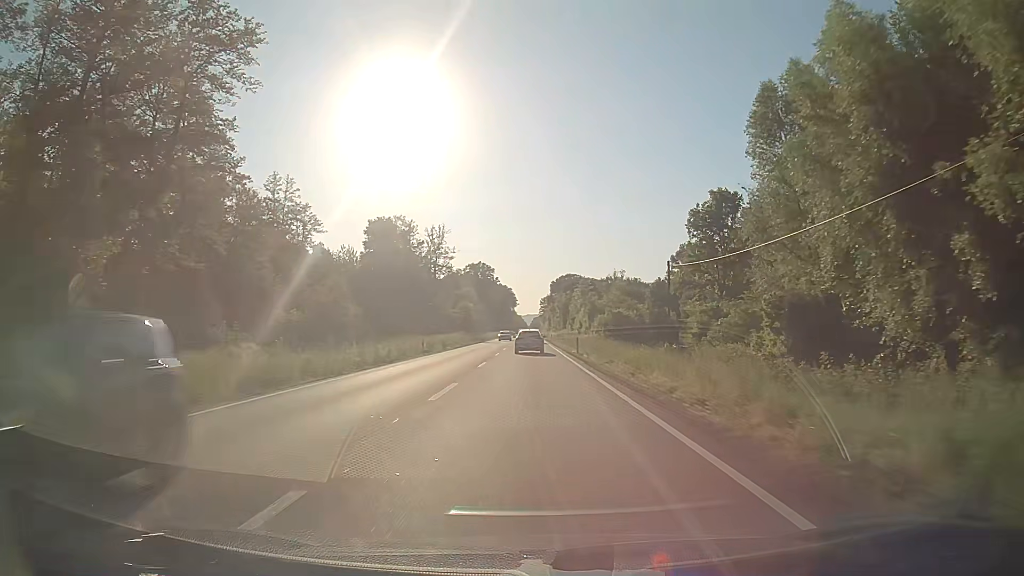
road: primary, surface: asphalt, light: Day
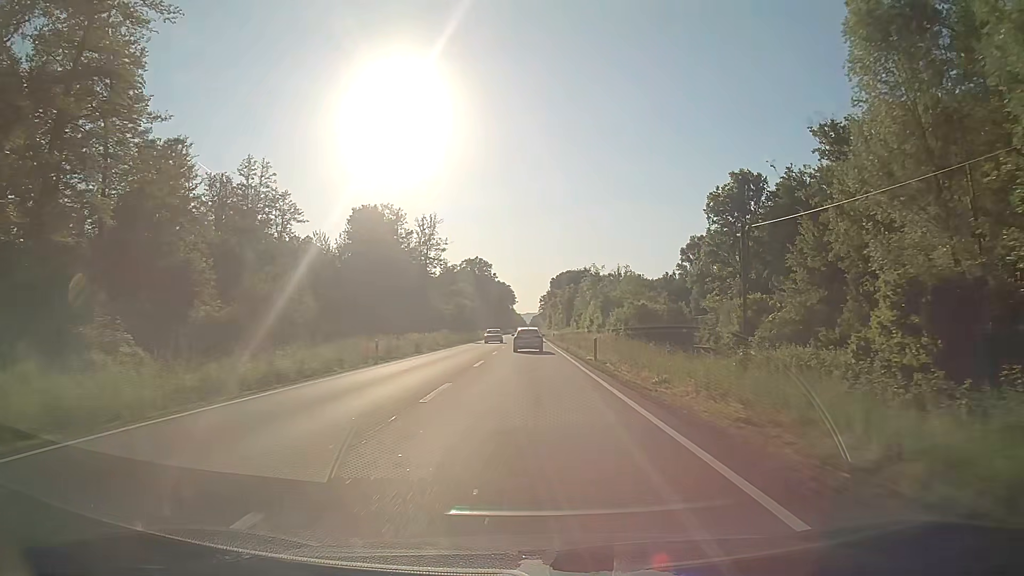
(0.0, +12.7) m; 0°
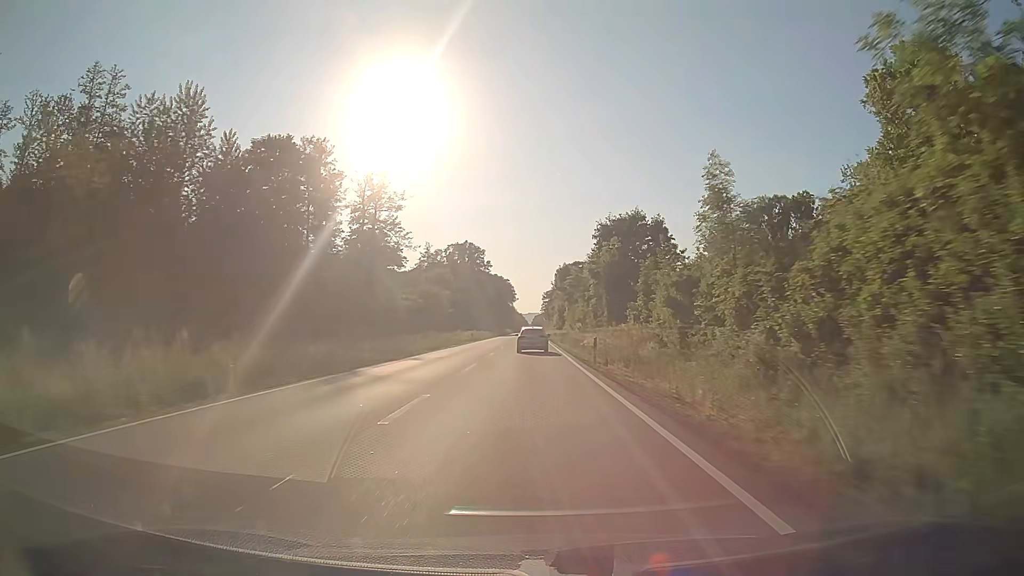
(-0.2, +51.1) m; 0°
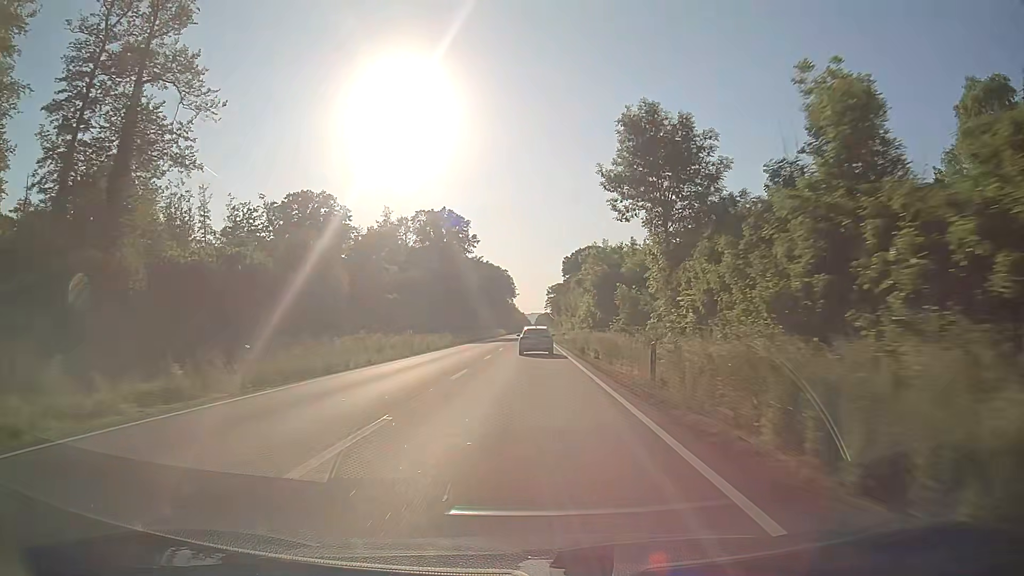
(-0.2, +63.7) m; 0°
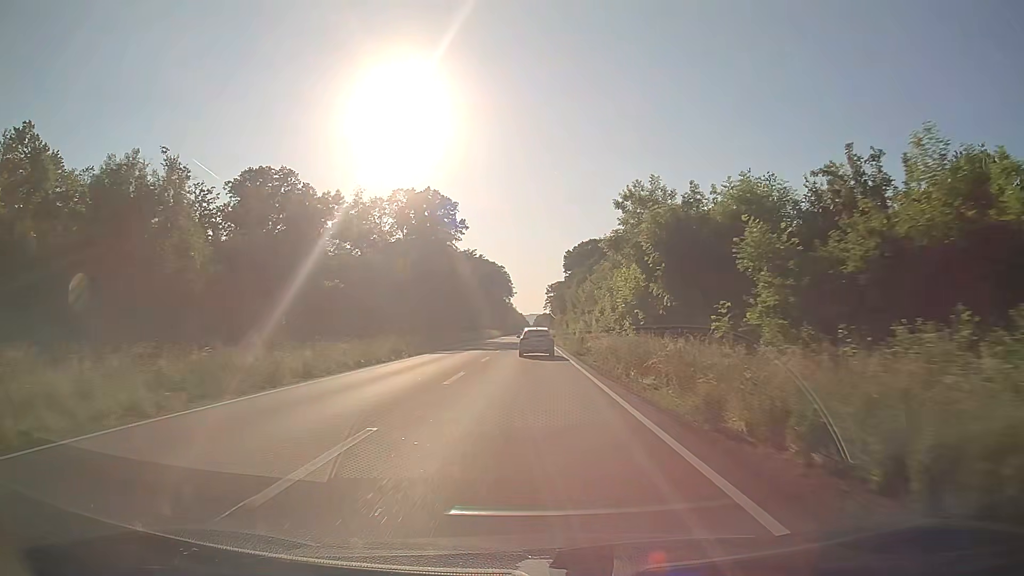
(0.0, +25.0) m; 0°
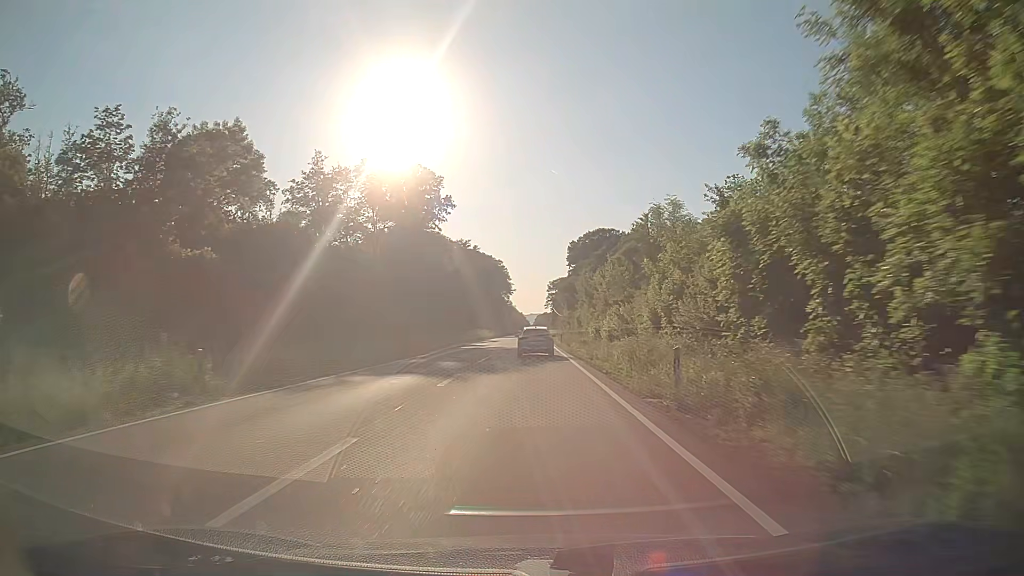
(+0.2, +25.1) m; 0°
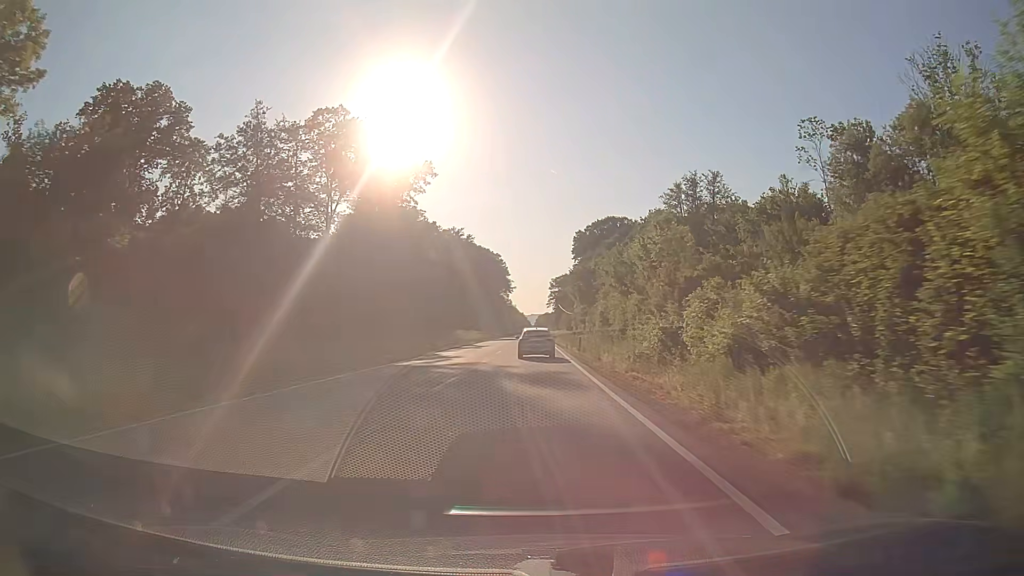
(0.0, +25.0) m; 0°
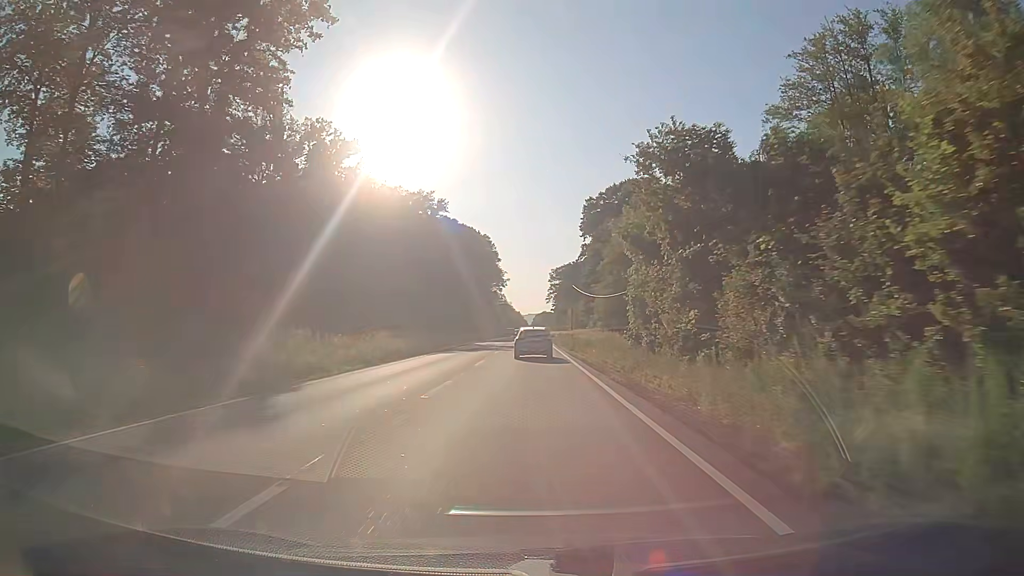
(0.0, +49.8) m; 0°
(0, +10) (0, +20) (0, +30) (0, +40) (0, +50) (0, +60) (0, +70) (0, +80) (0, +90) (0, +100) m
